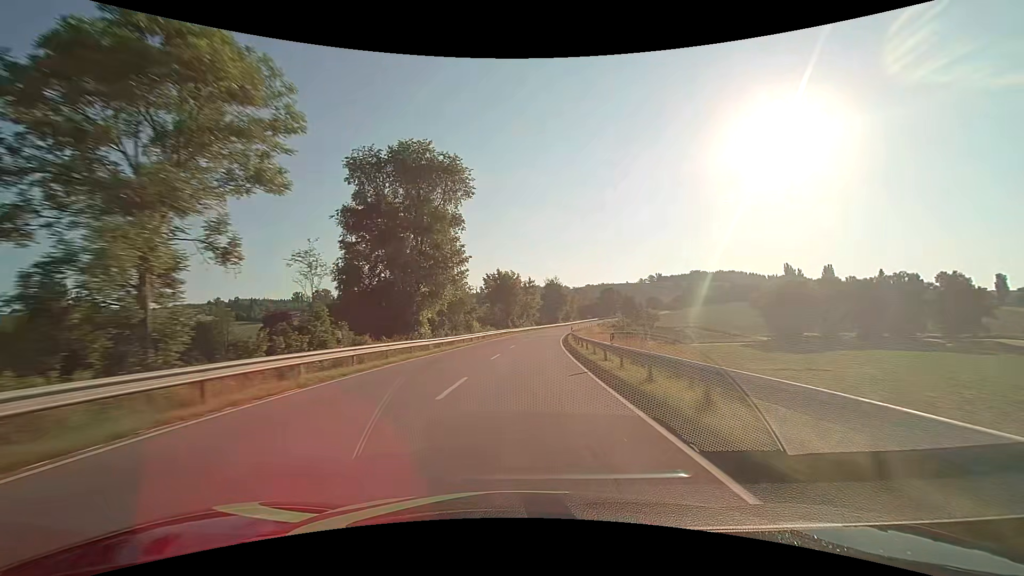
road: secondary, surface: asphalt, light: Day
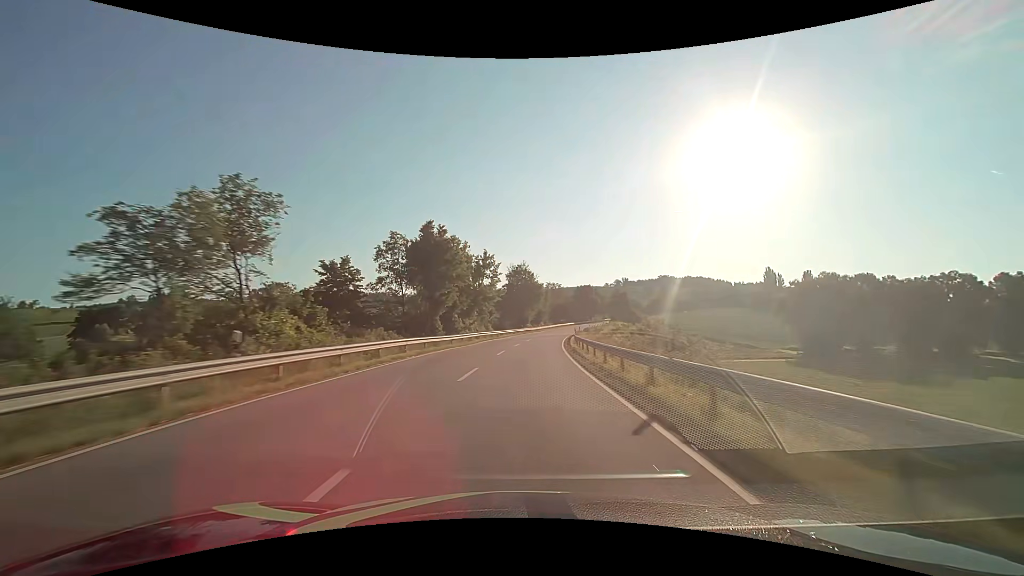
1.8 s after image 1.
(+2.0, +44.8) m; +5°
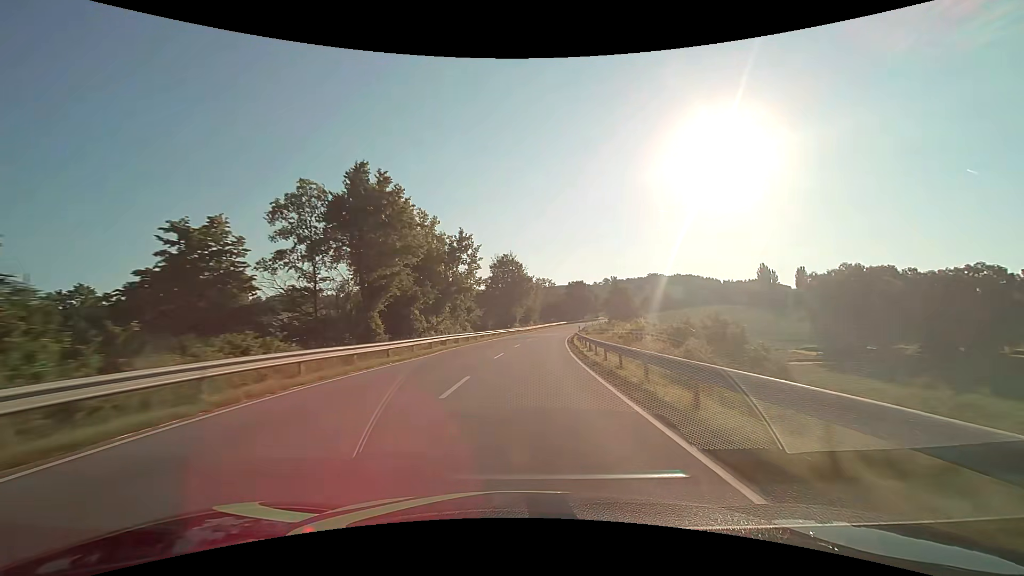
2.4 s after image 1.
(+0.1, +15.1) m; +1°
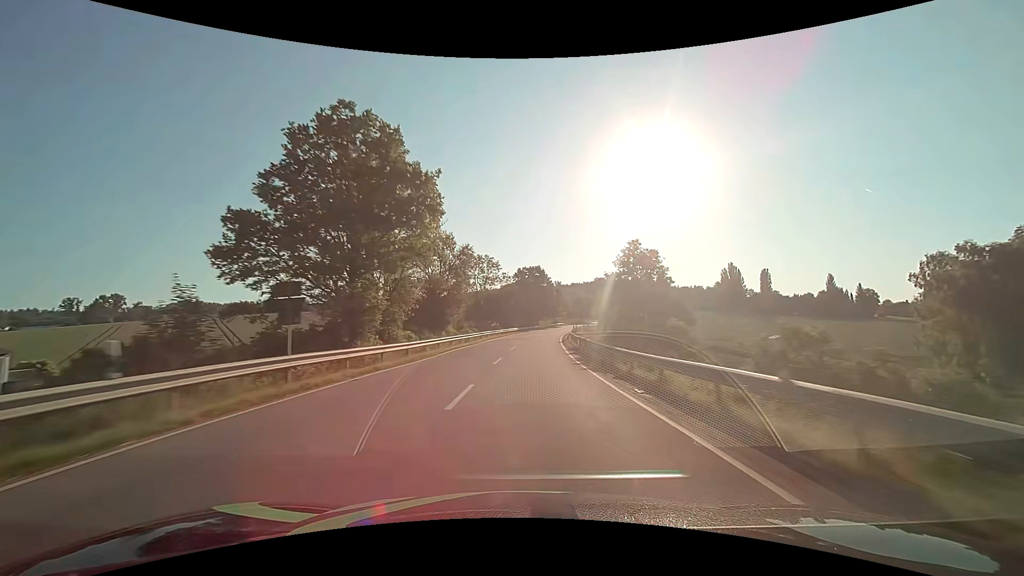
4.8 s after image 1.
(+3.6, +60.4) m; +7°
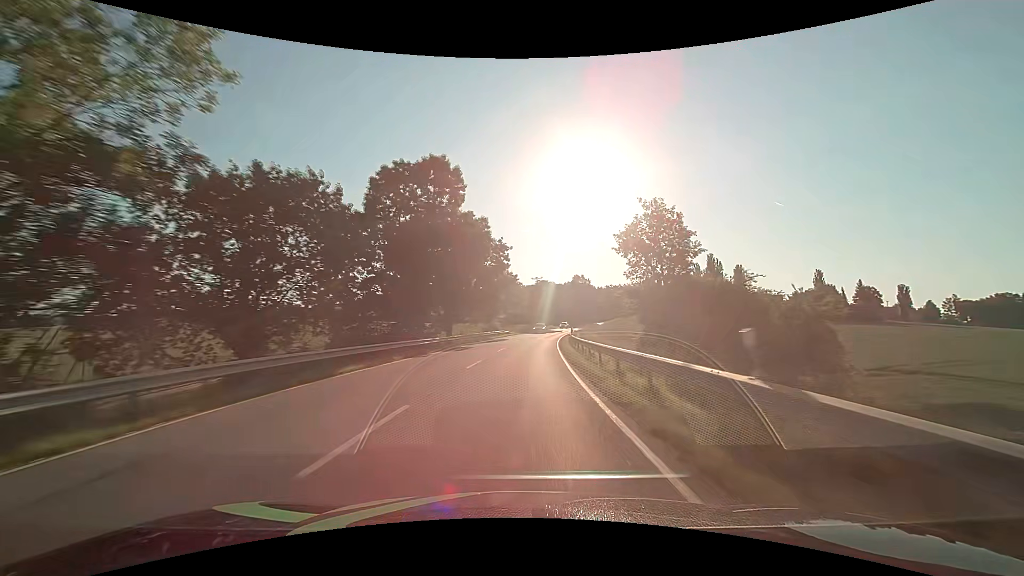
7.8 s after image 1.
(+5.4, +75.4) m; +7°
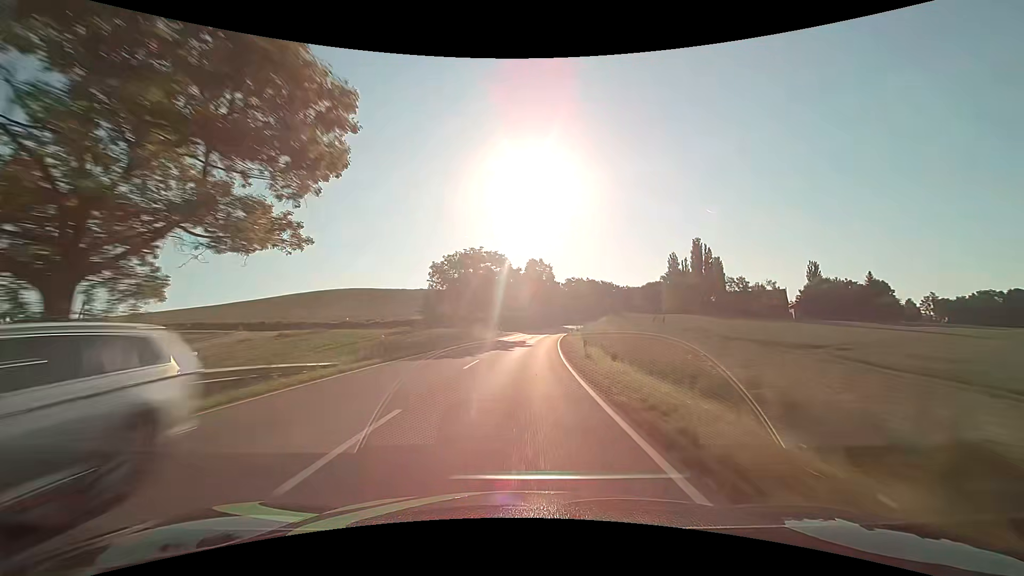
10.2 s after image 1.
(+3.6, +59.9) m; +6°
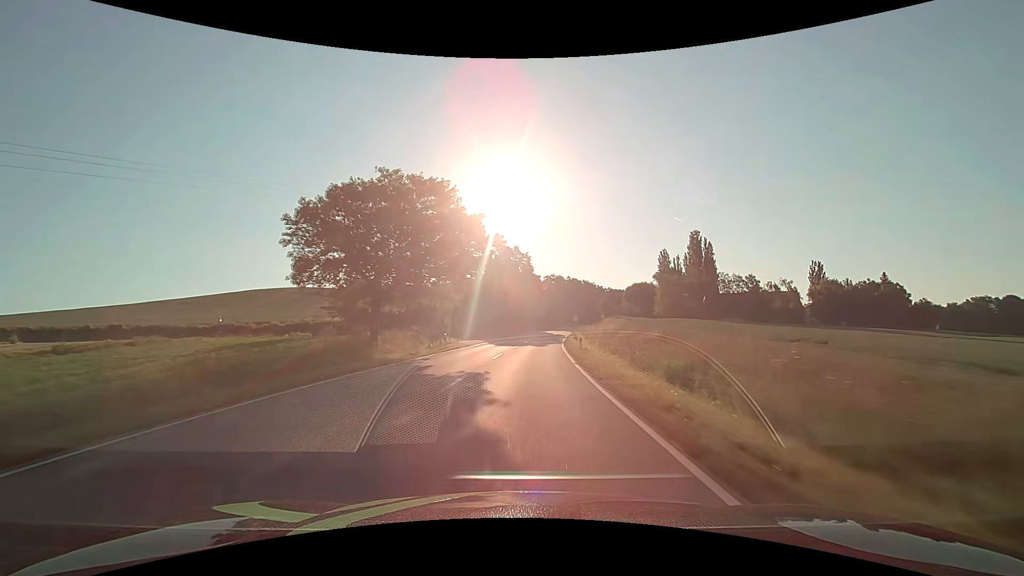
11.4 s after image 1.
(+0.8, +29.9) m; +3°
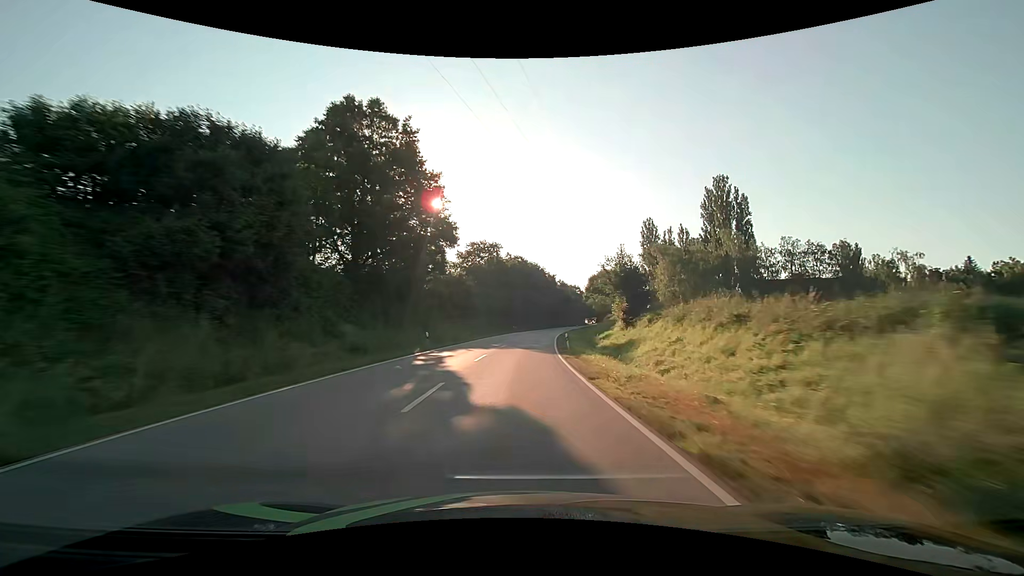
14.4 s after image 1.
(+5.5, +73.8) m; +8°
(0, +10) (0, +20) (+1, +30) (+1, +40) (+2, +50) (+3, +60) (+4, +70) (+5, +80) (+7, +90) (+8, +100) m
